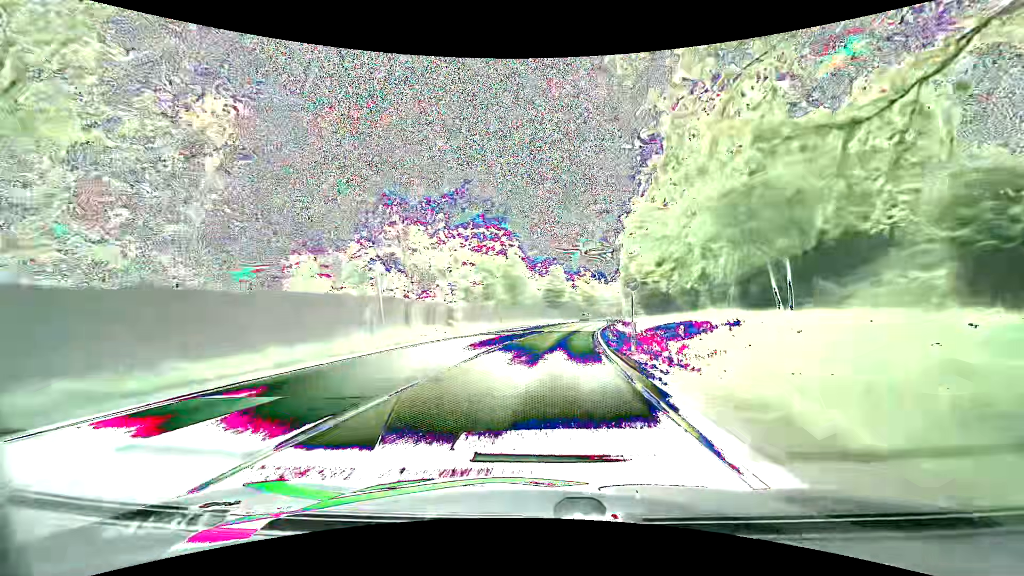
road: primary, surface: asphalt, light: Day
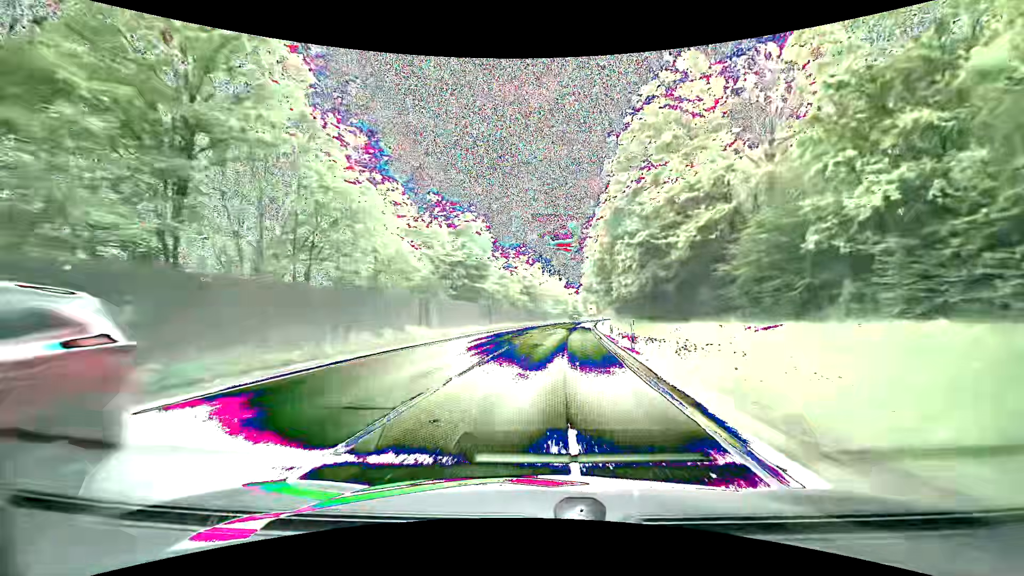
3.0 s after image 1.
(+2.7, +42.2) m; +7°
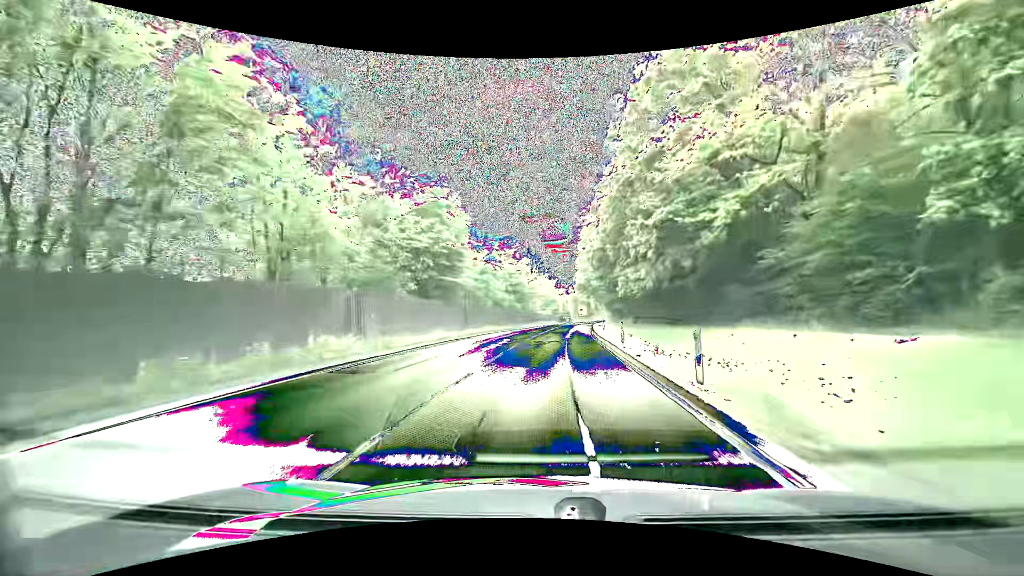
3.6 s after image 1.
(+0.1, +8.5) m; +1°
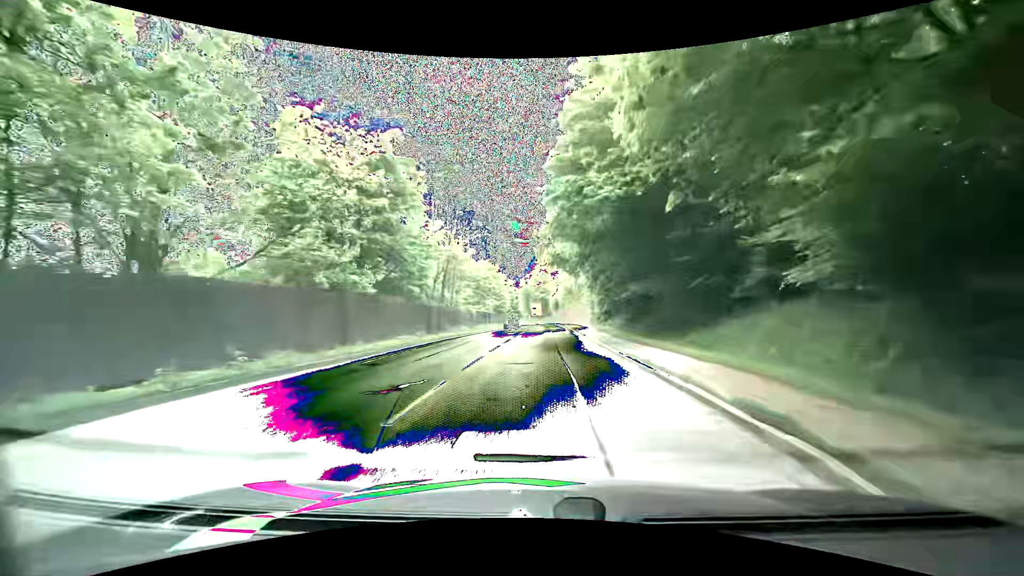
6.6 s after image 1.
(+2.0, +42.6) m; +5°
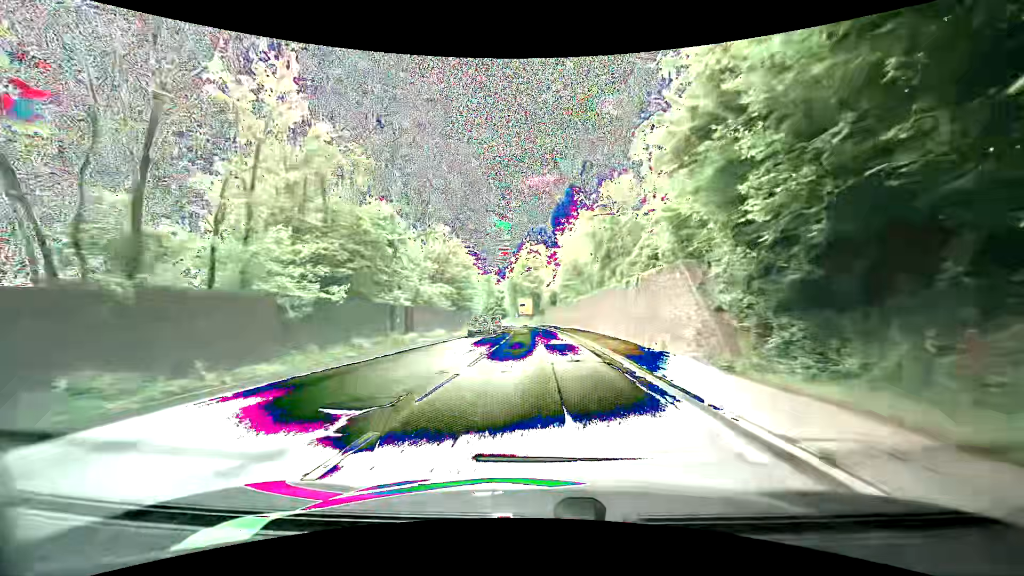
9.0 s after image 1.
(+0.4, +34.5) m; +1°
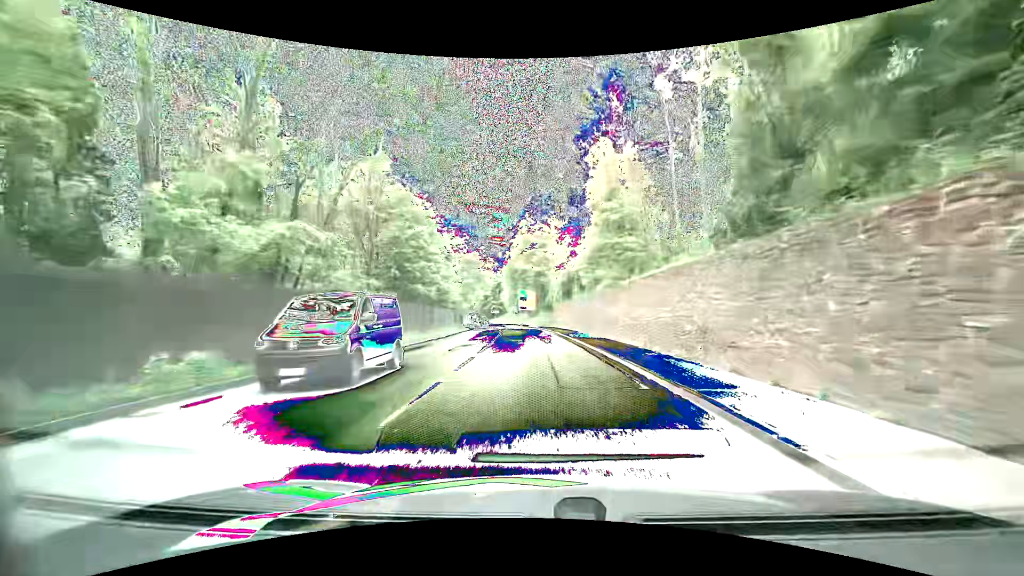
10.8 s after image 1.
(0.0, +25.9) m; 0°
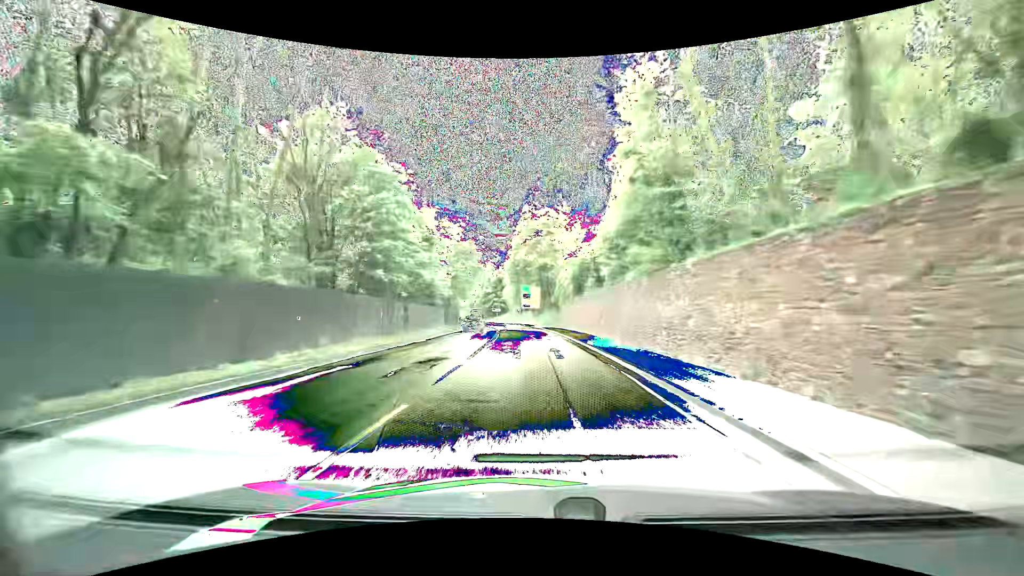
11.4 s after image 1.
(0.0, +8.6) m; 0°
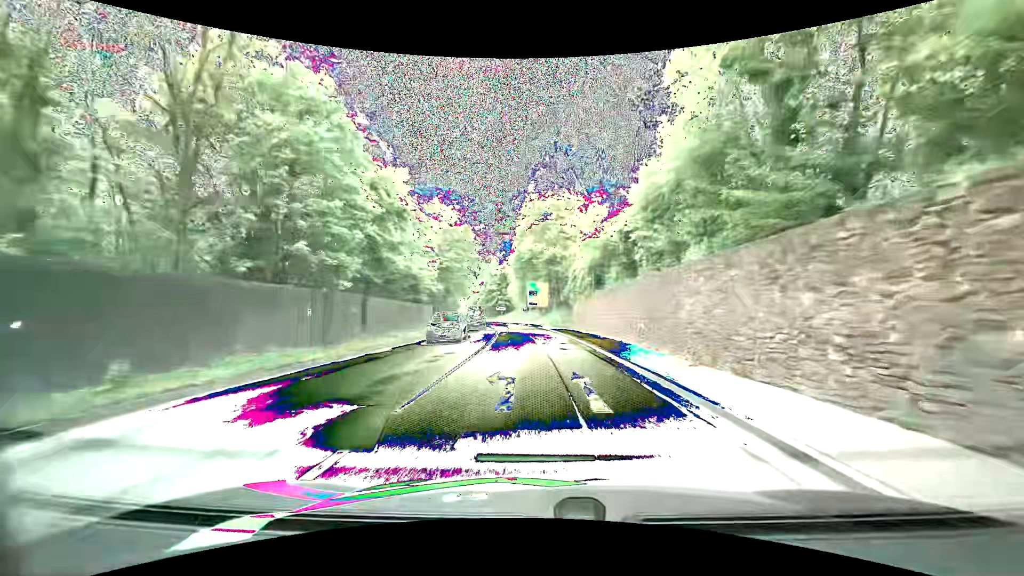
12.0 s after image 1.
(-0.1, +8.4) m; -1°
(0, +10) (0, +20) (-1, +30) (-2, +40) (-3, +50) (-4, +60) (-5, +70) (-7, +80) (-9, +89) (-12, +99) m
